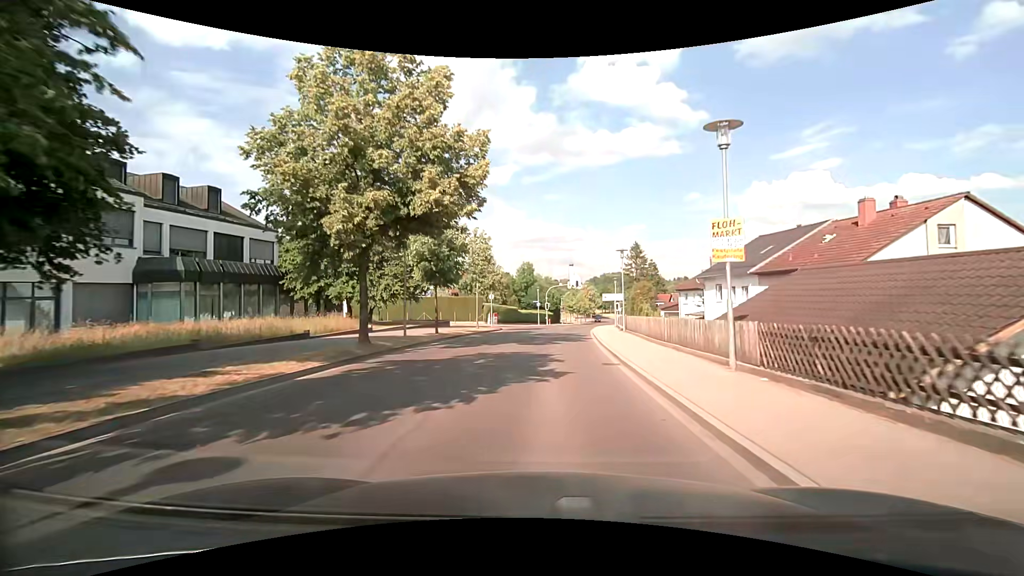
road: tertiary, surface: asphalt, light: Day
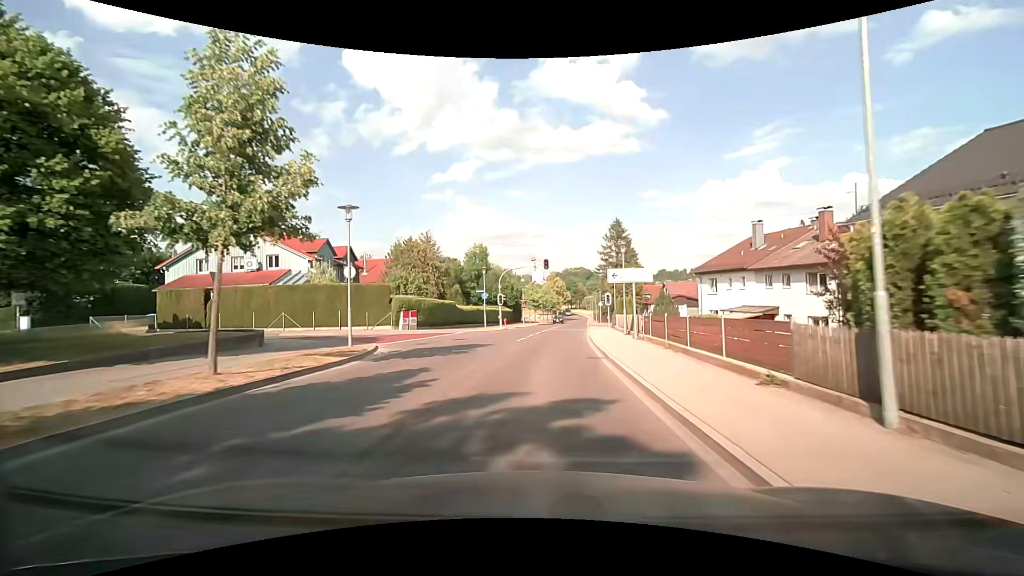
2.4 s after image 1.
(+1.2, +25.4) m; +4°
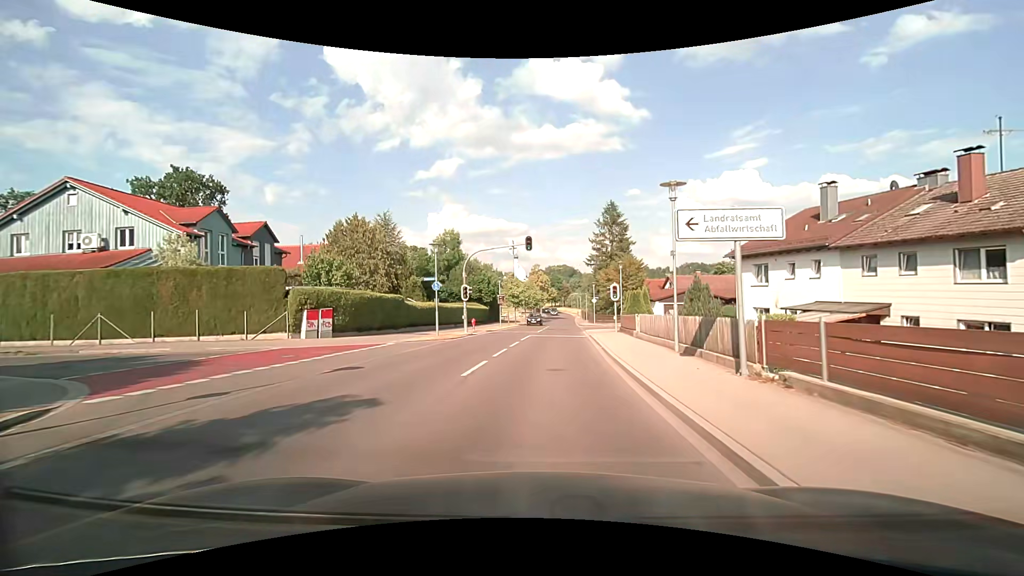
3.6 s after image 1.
(+0.2, +13.2) m; +2°
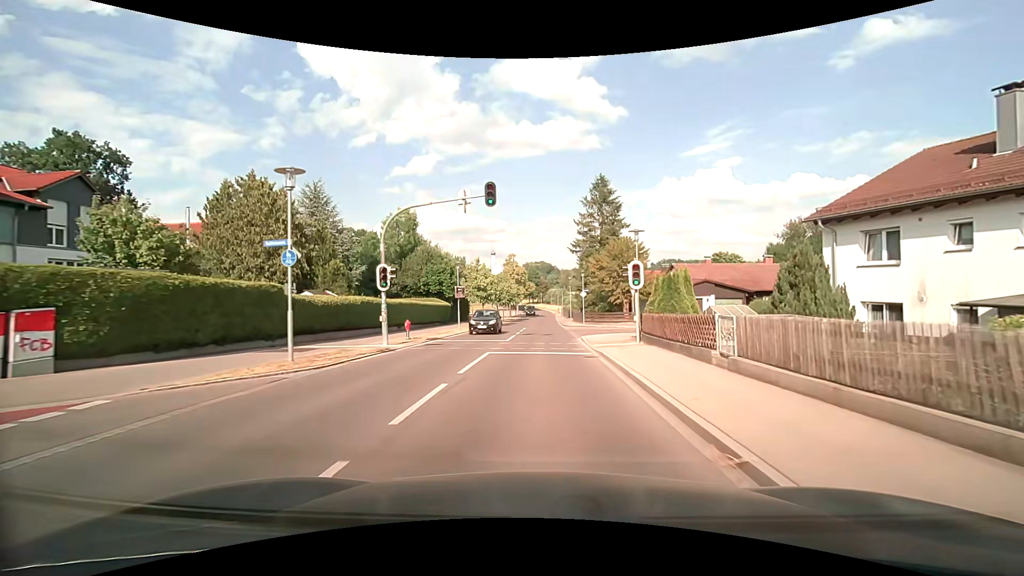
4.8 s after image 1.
(+0.4, +13.6) m; +3°
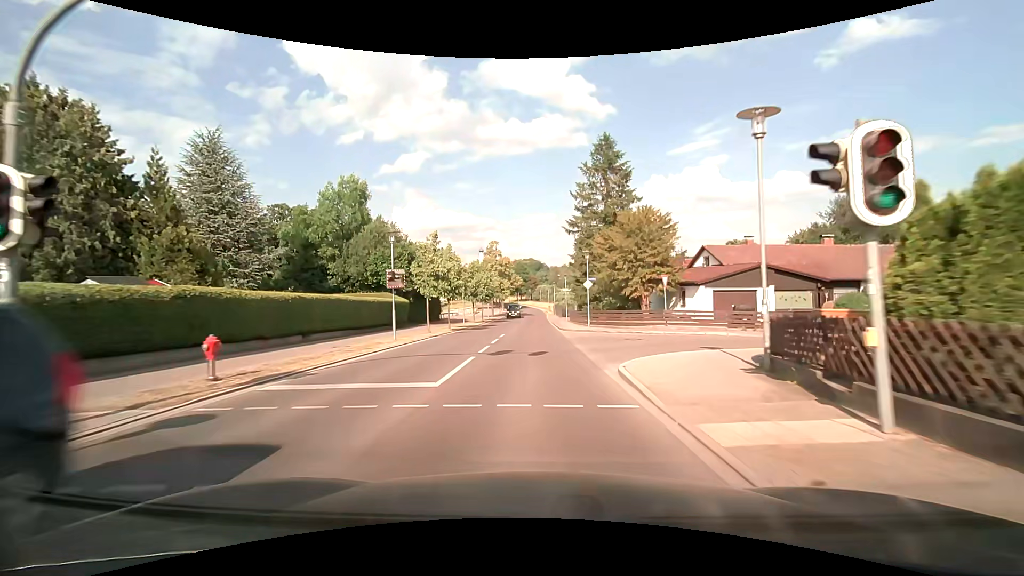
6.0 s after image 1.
(+0.2, +14.2) m; +2°
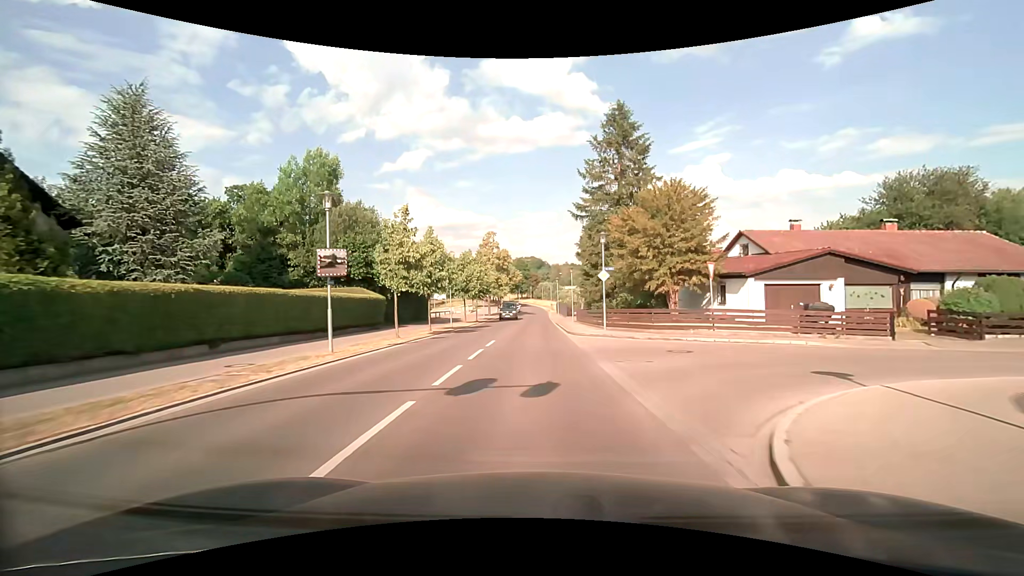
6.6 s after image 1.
(-0.1, +7.2) m; -1°
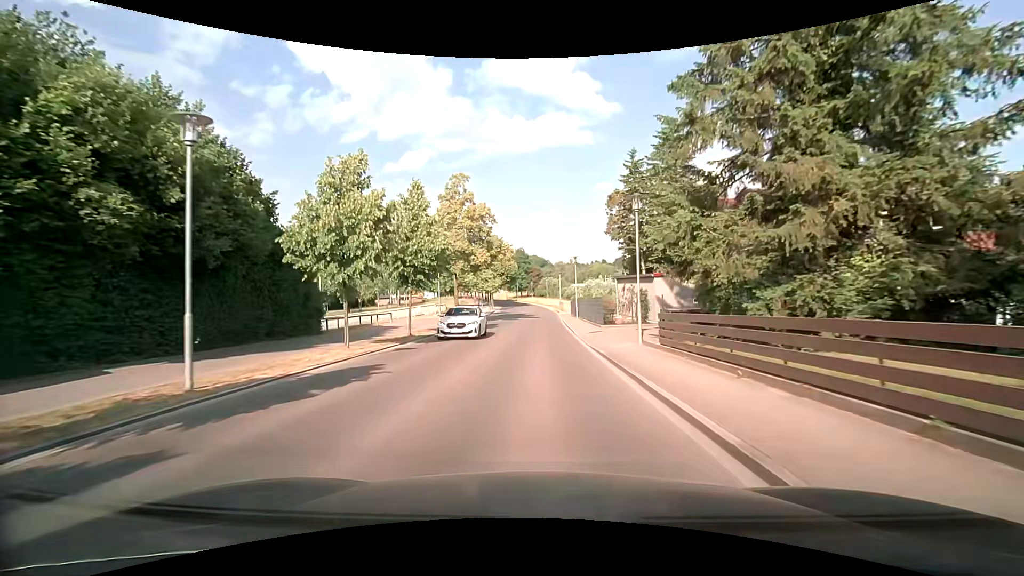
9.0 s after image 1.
(-0.1, +28.5) m; 0°
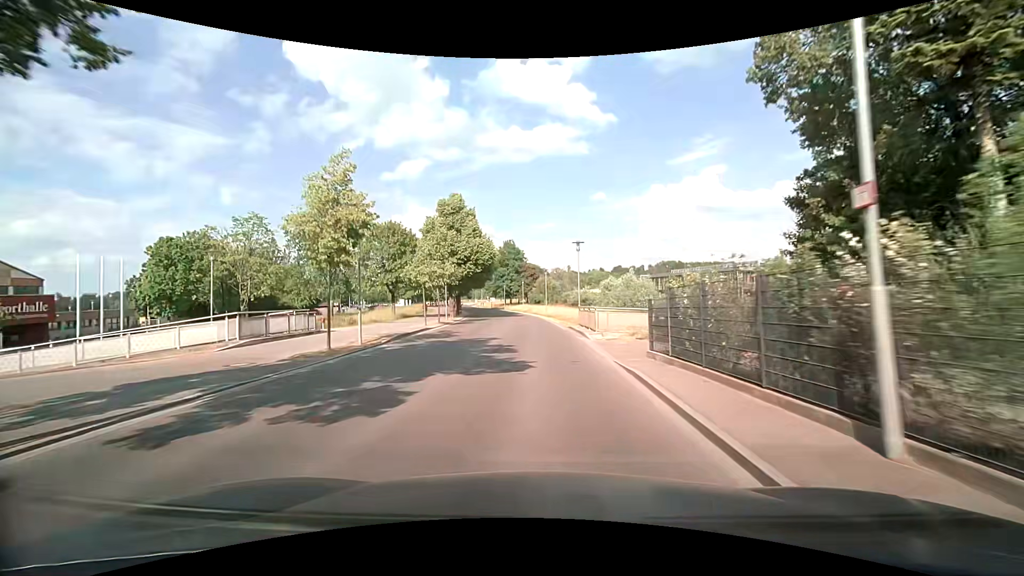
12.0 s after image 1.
(+0.4, +35.5) m; +1°
(0, +10) (0, +20) (0, +30) (-1, +40) (-1, +50) (-2, +60) (-4, +70) (-5, +80) (-7, +90) (-9, +99) m
